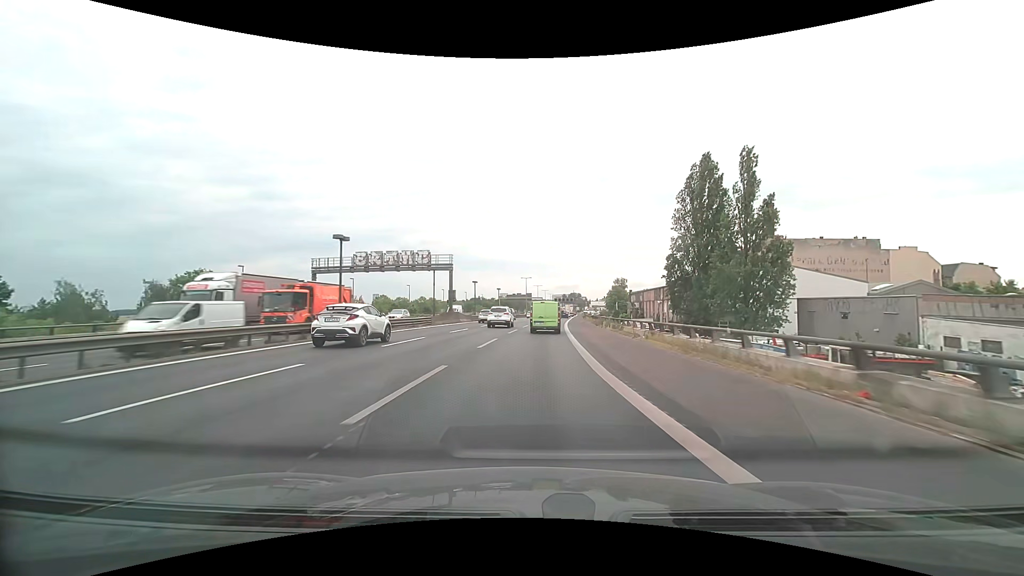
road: motorway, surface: asphalt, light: Day
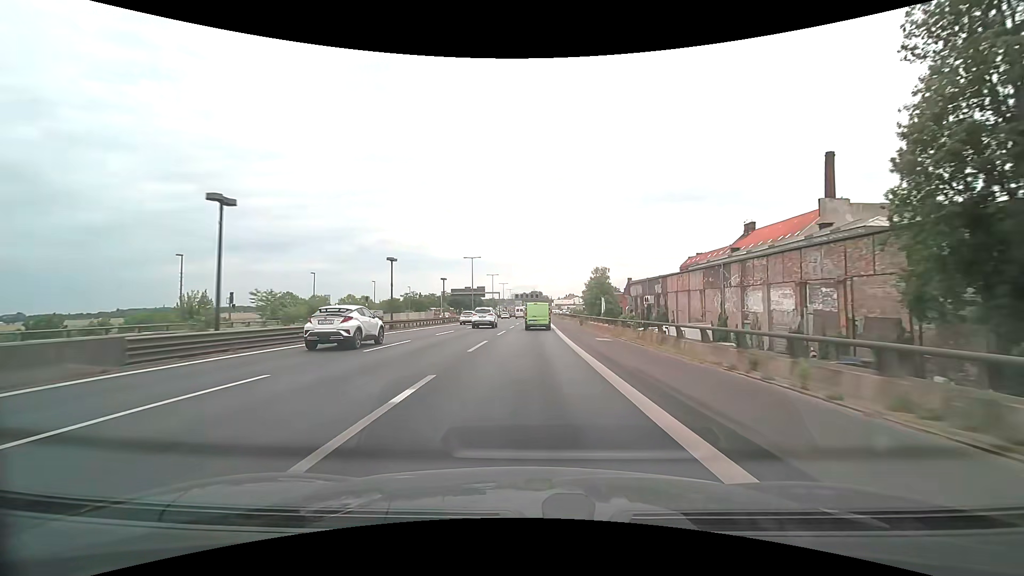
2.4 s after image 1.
(+2.3, +49.5) m; +5°
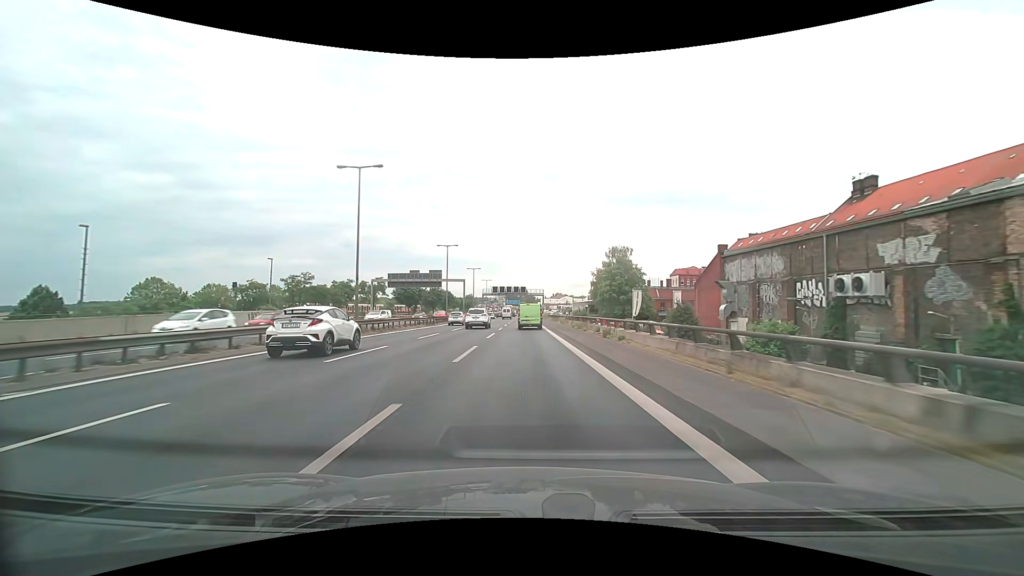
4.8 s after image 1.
(+0.9, +51.5) m; +2°
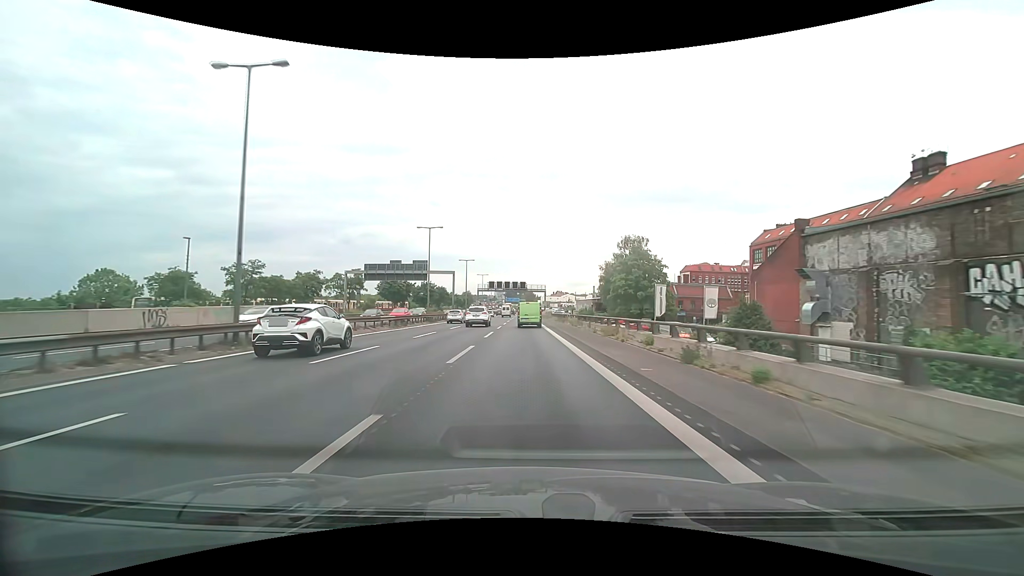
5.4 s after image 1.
(0.0, +12.9) m; 0°
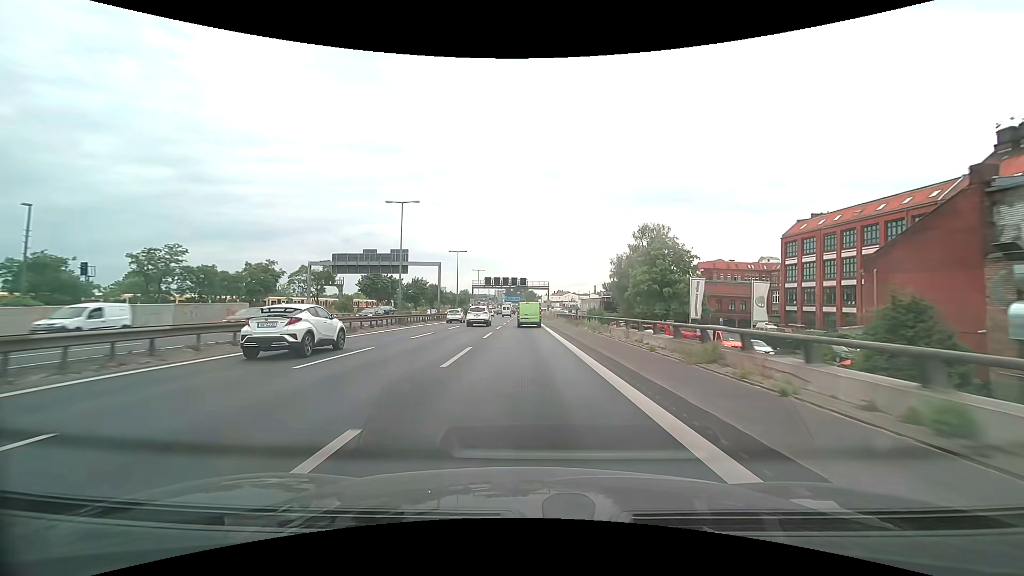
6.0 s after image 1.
(0.0, +12.8) m; 0°
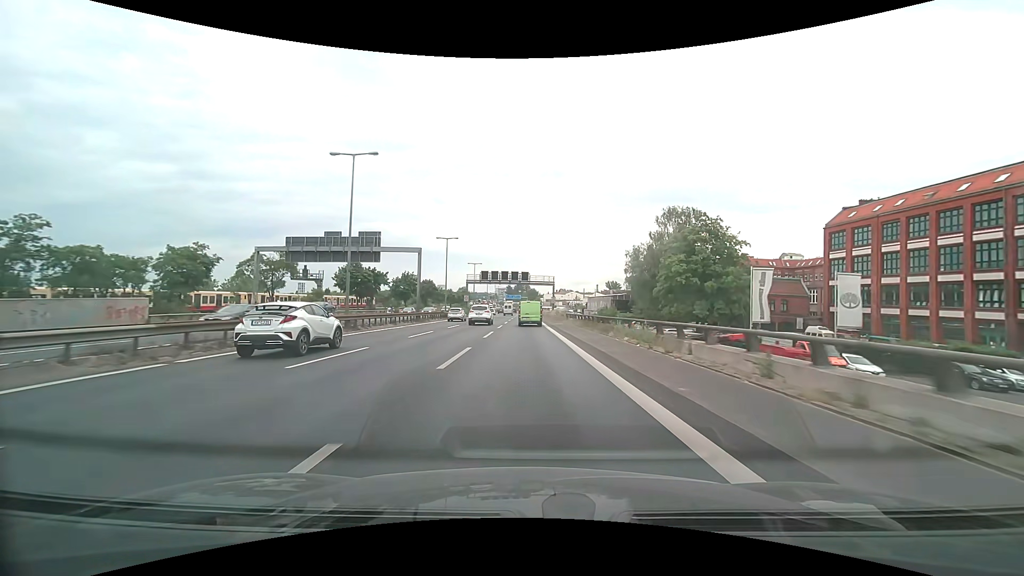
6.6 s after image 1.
(0.0, +12.7) m; 0°
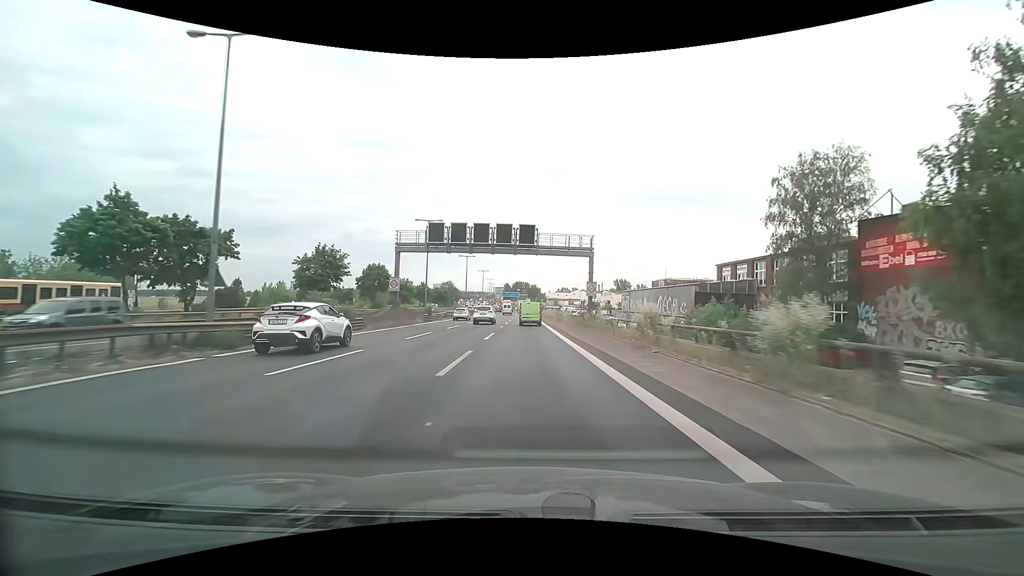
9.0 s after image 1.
(-0.1, +49.0) m; 0°
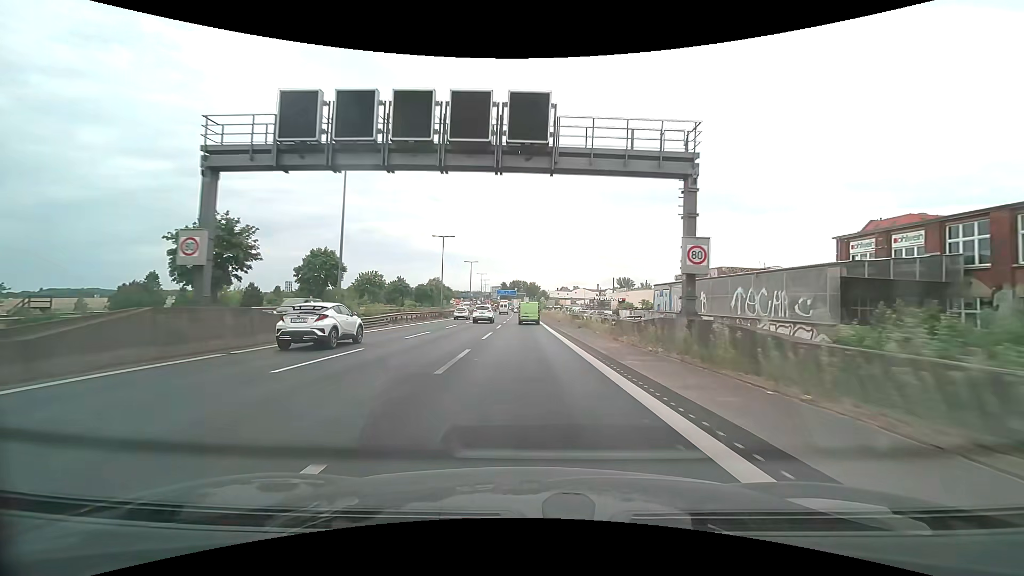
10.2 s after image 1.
(+0.1, +23.8) m; 0°
(0, +10) (0, +20) (0, +30) (0, +40) (0, +50) (0, +60) (0, +70) (0, +80) (0, +90) (-1, +100) m
